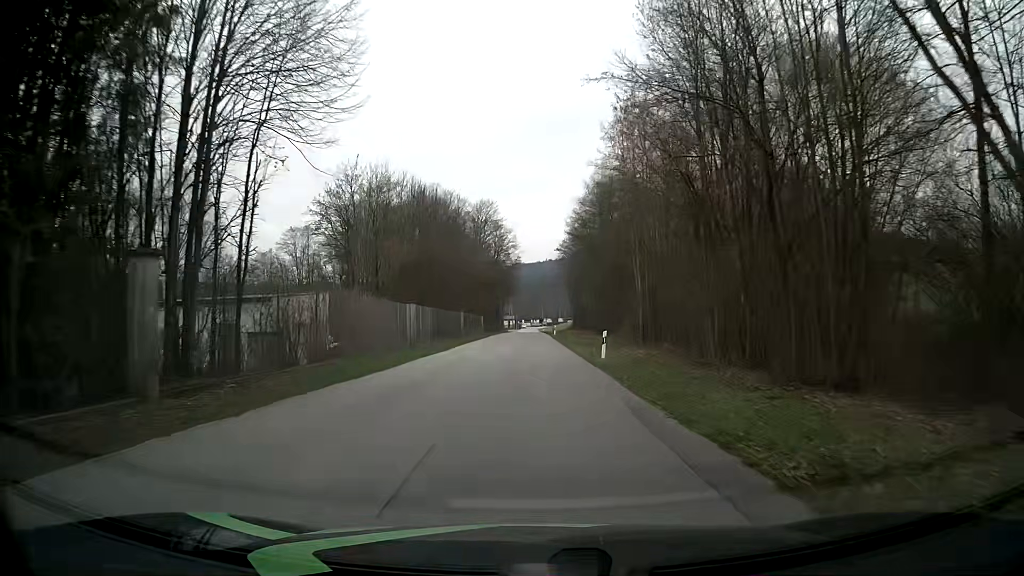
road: residential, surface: asphalt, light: Day
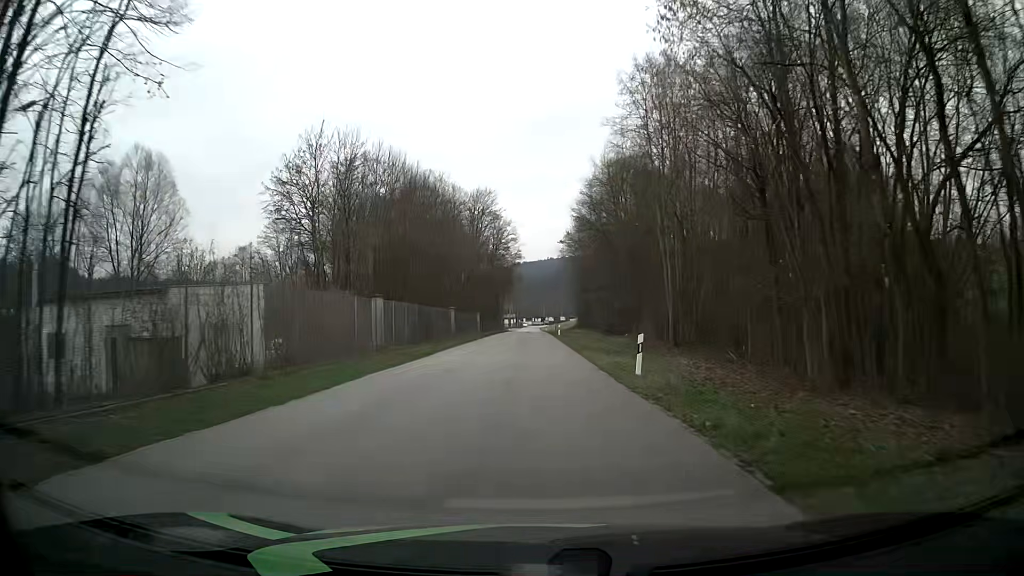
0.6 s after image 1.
(-0.1, +7.7) m; 0°
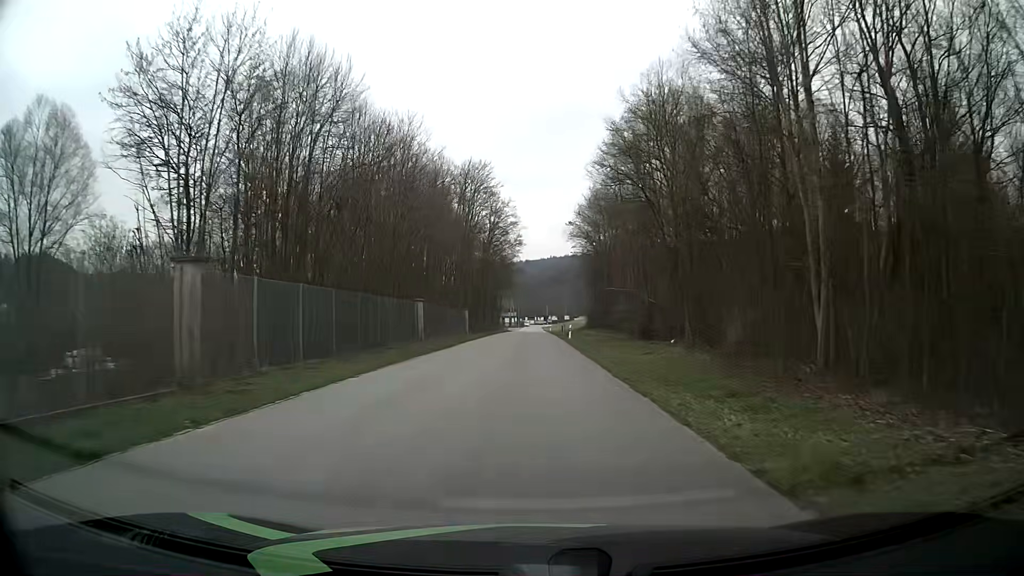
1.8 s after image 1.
(-0.2, +15.4) m; -1°
